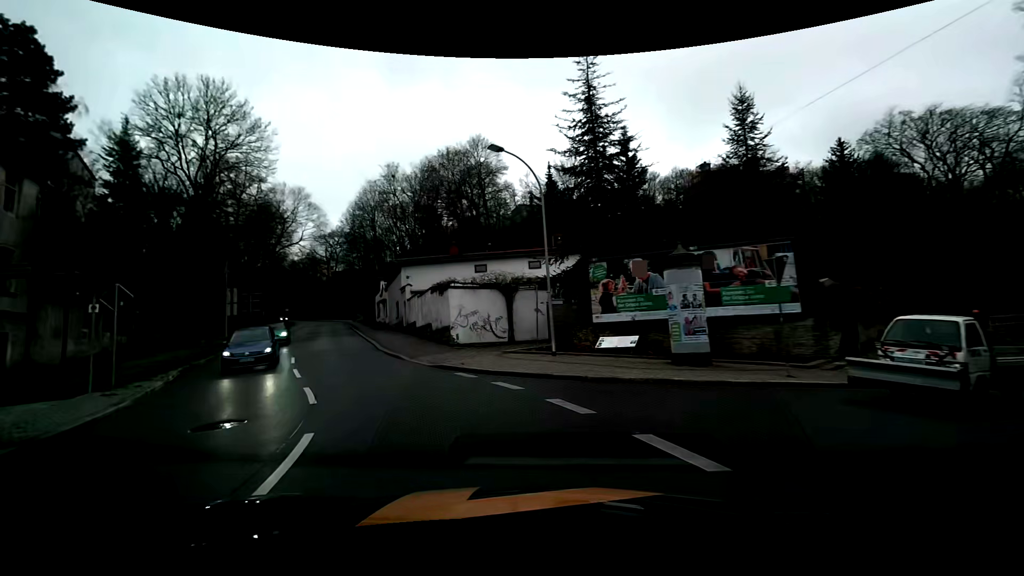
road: primary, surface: asphalt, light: Day
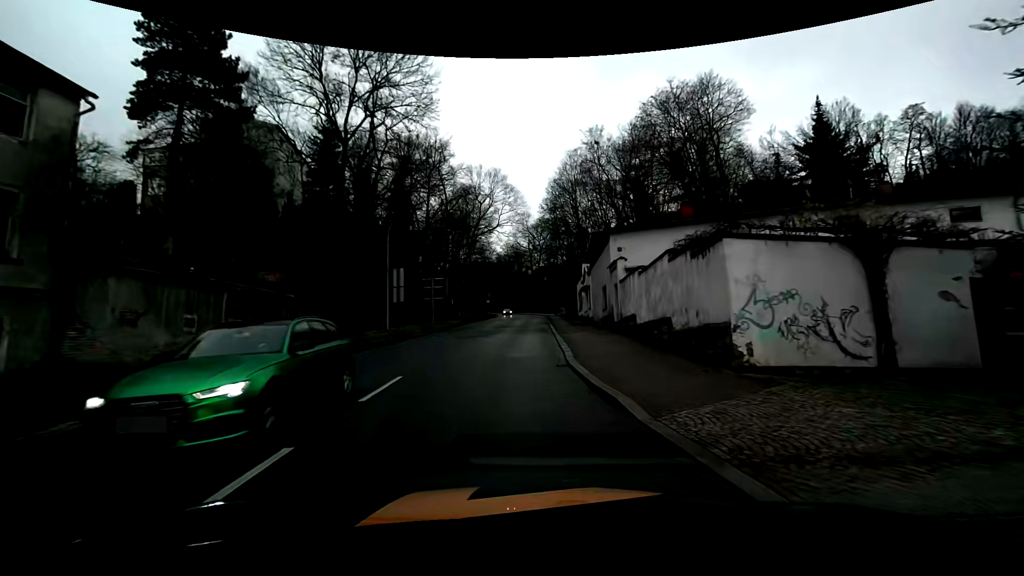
(-3.0, +13.6) m; -22°
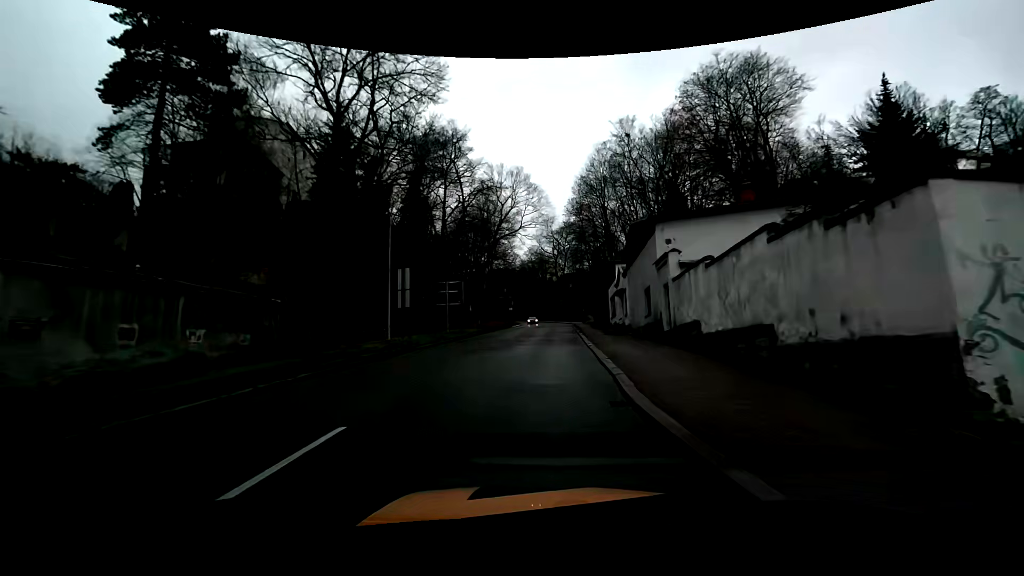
(-0.1, +5.0) m; -2°
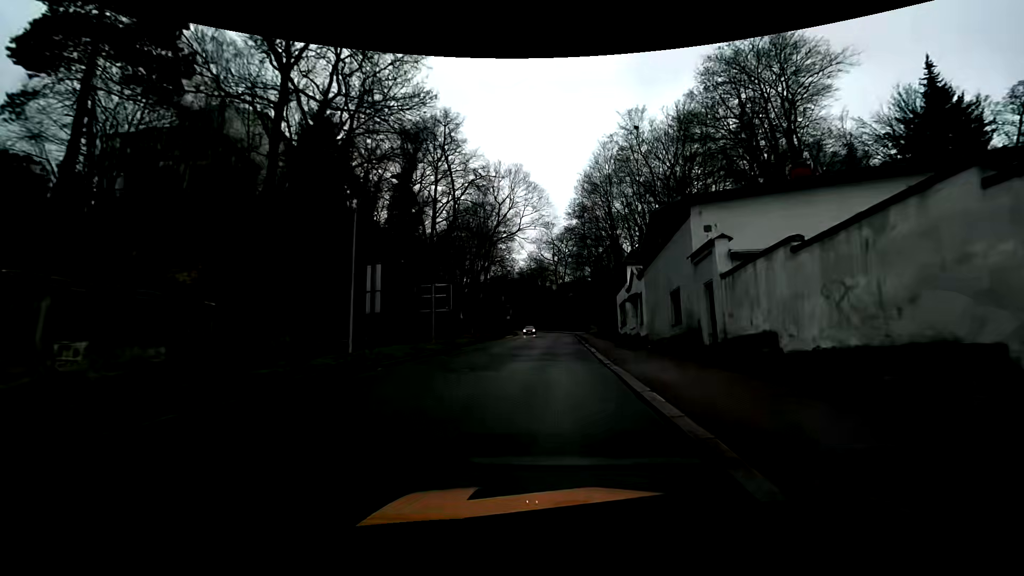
(0.0, +5.3) m; 0°
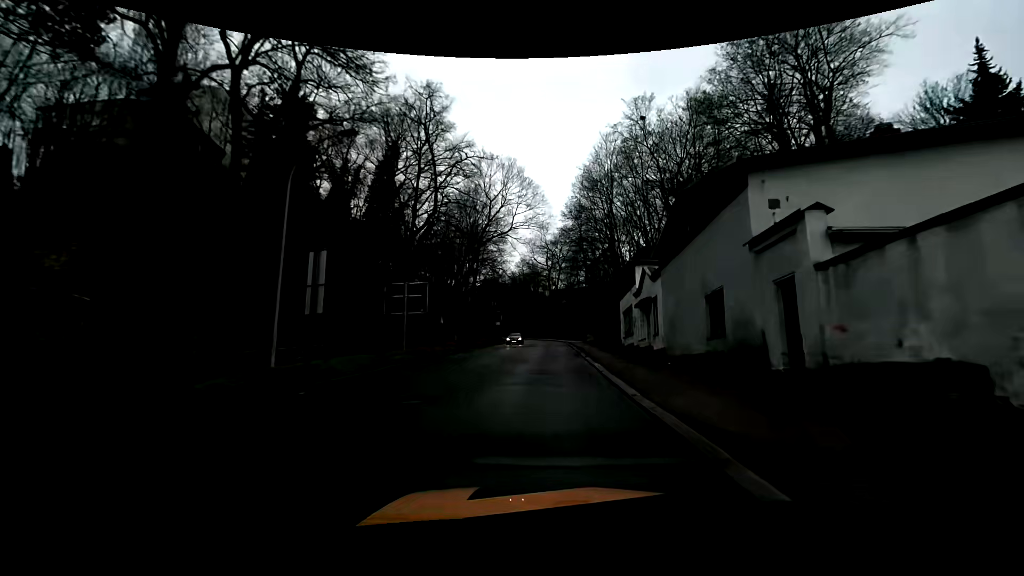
(0.0, +5.3) m; +1°
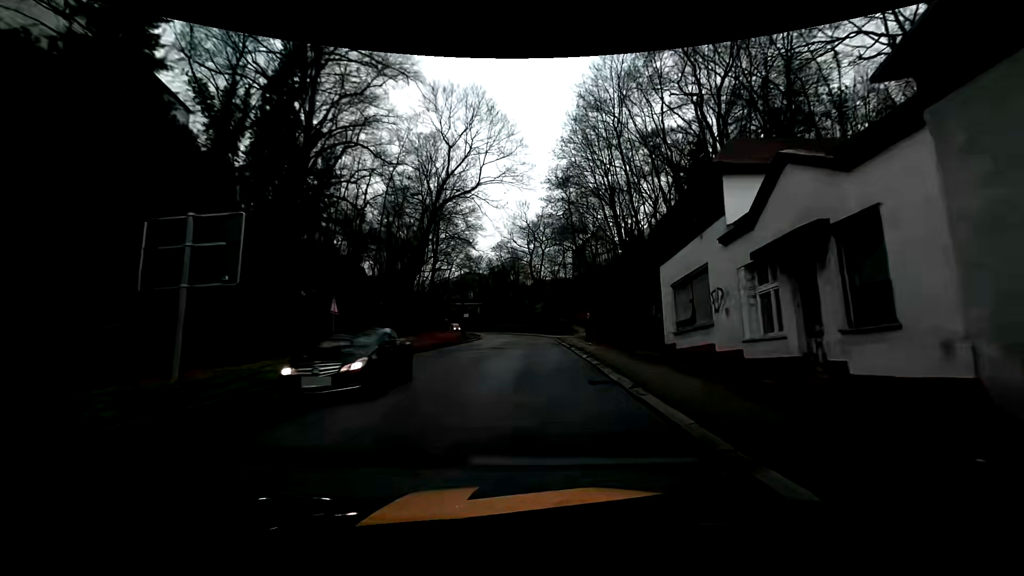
(+0.5, +16.8) m; +2°
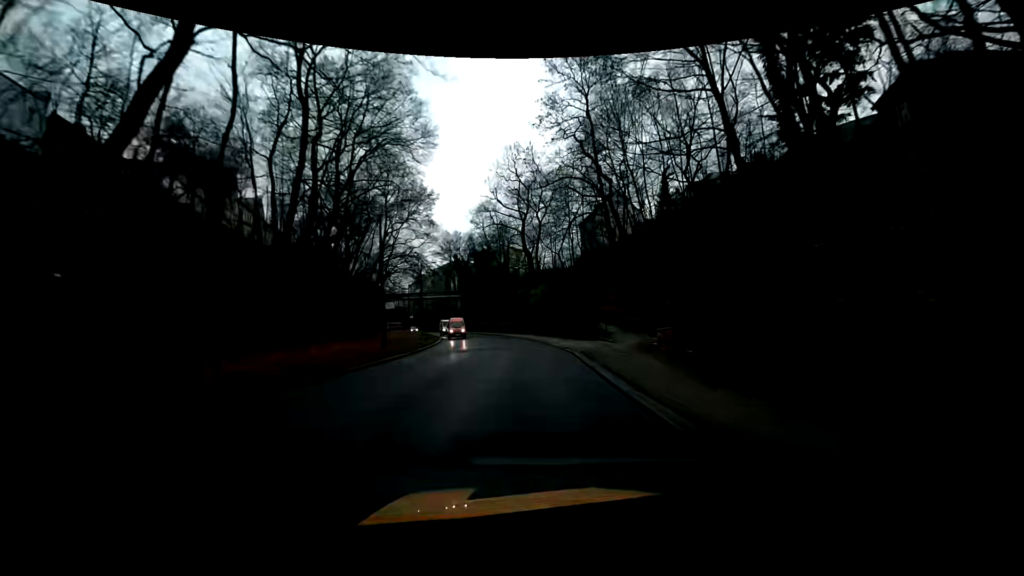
(+0.4, +30.9) m; 0°
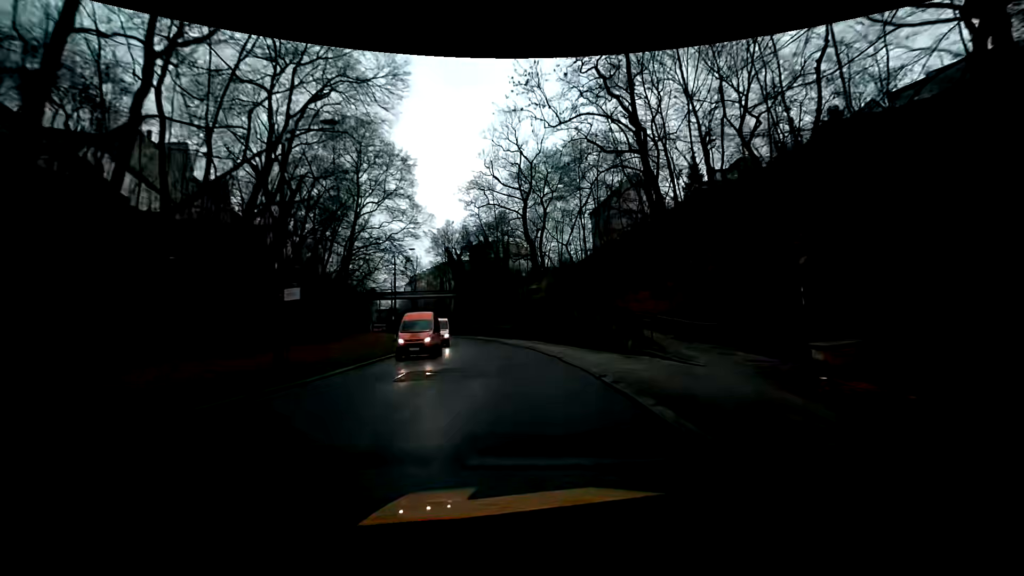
(-0.1, +12.6) m; -1°
(0, +10) (-1, +20) (-2, +30) (-3, +40) (-5, +50) (-7, +59) (-9, +69) (-12, +79) (-15, +88) (-19, +98) m
